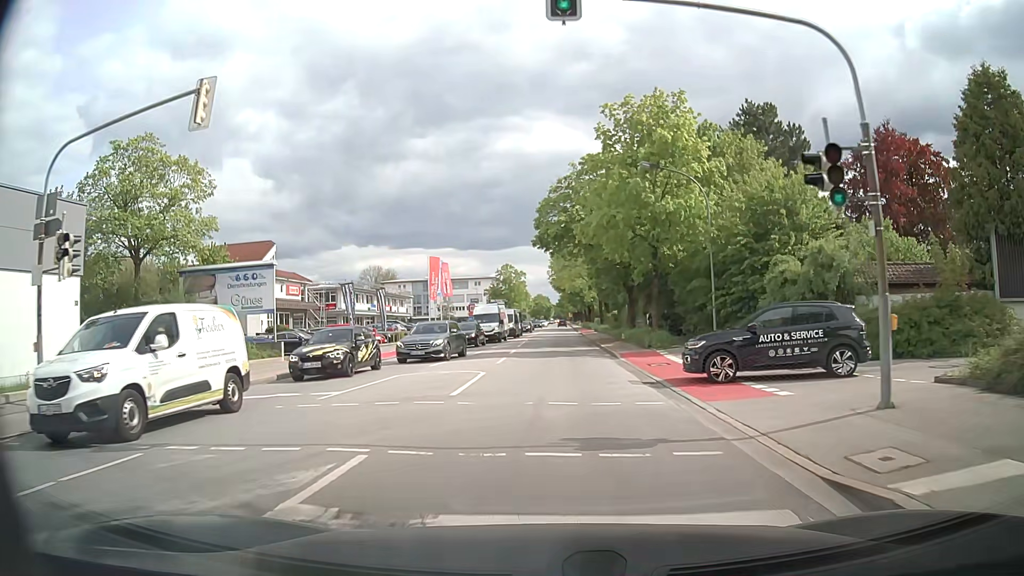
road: secondary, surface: asphalt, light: Day
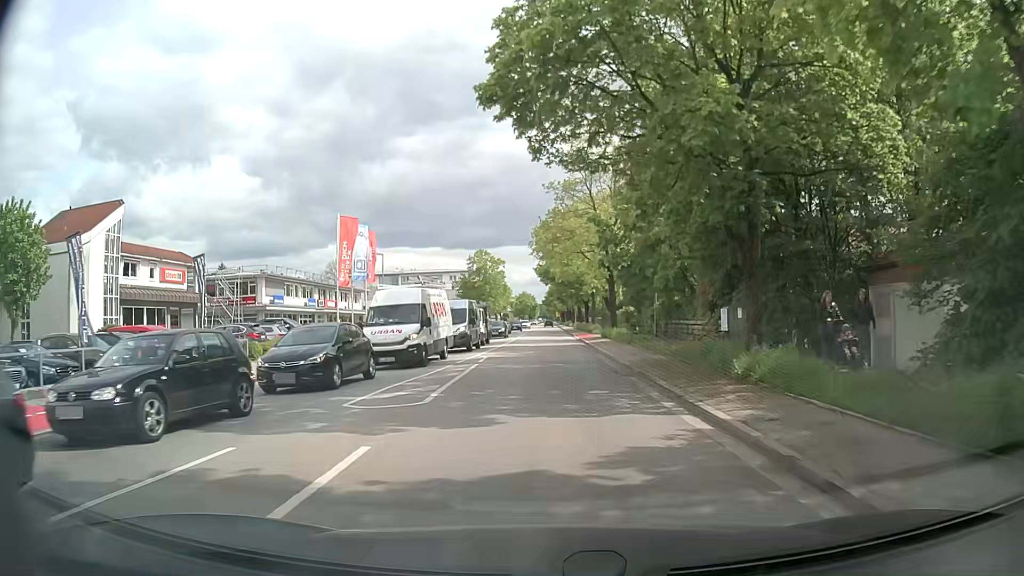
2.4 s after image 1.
(+0.2, +24.4) m; +1°
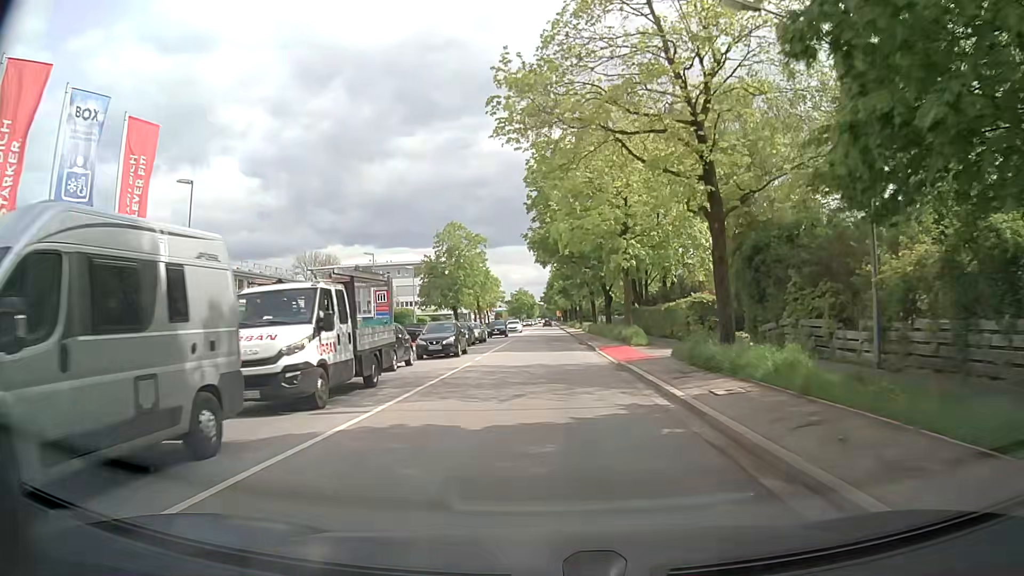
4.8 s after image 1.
(0.0, +27.9) m; 0°
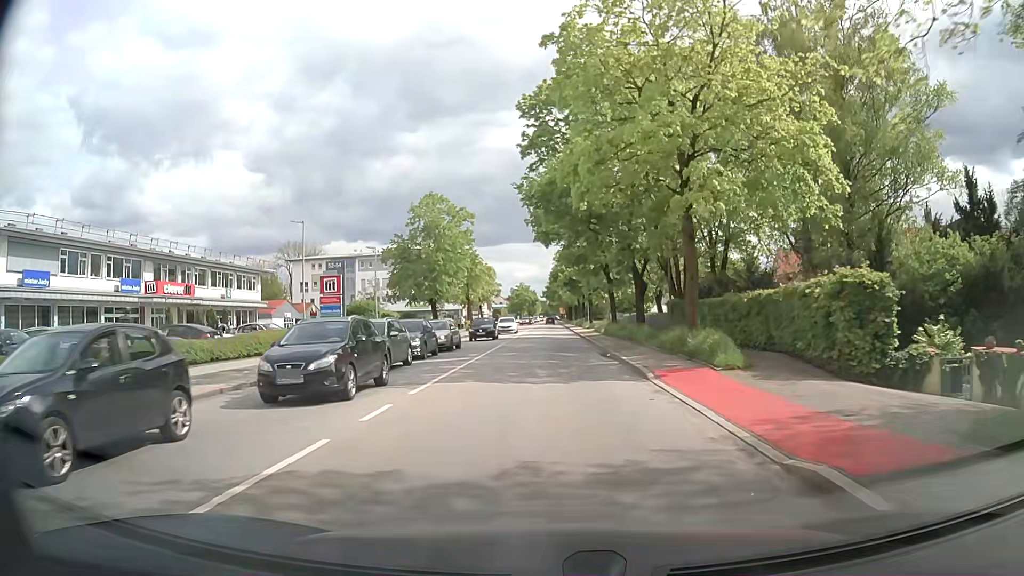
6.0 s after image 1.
(0.0, +14.8) m; -1°
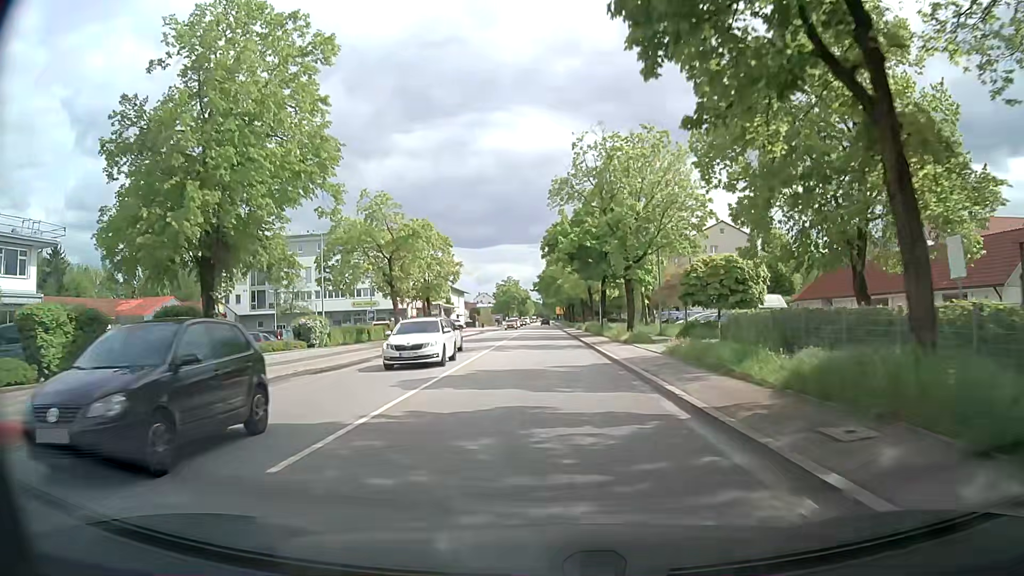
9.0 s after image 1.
(+0.5, +37.1) m; +1°
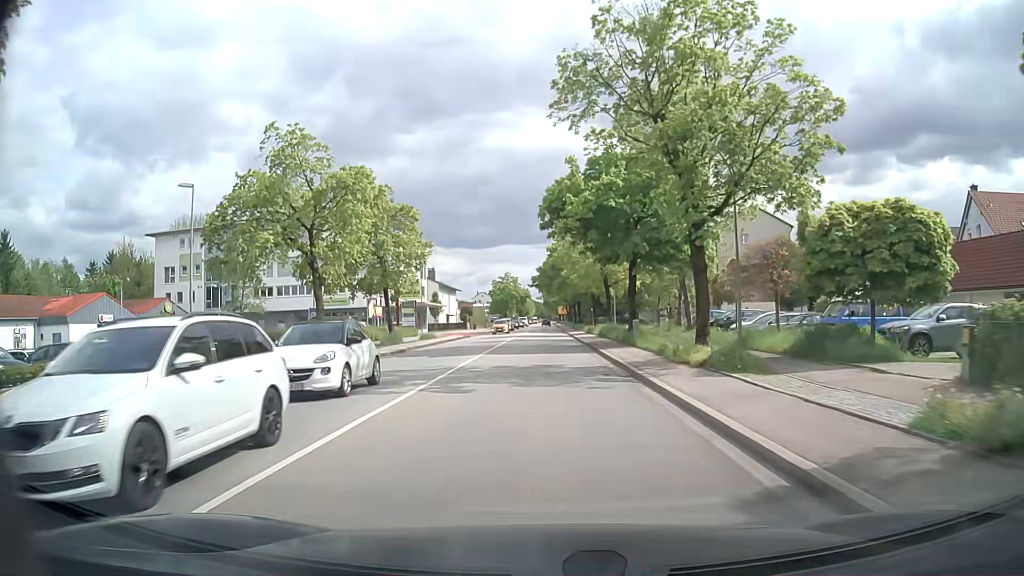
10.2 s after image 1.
(+0.1, +15.2) m; 0°
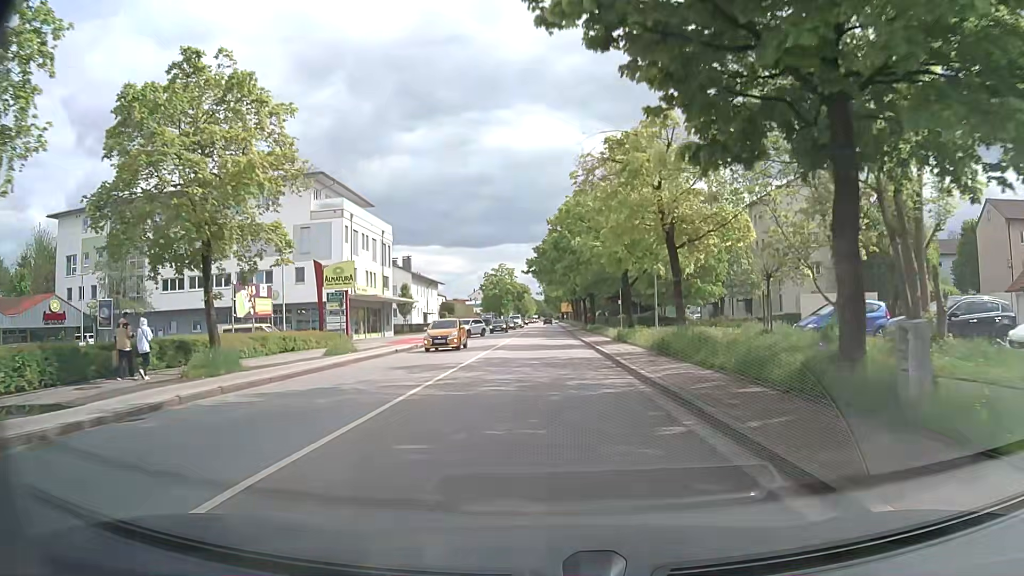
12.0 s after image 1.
(0.0, +22.8) m; 0°
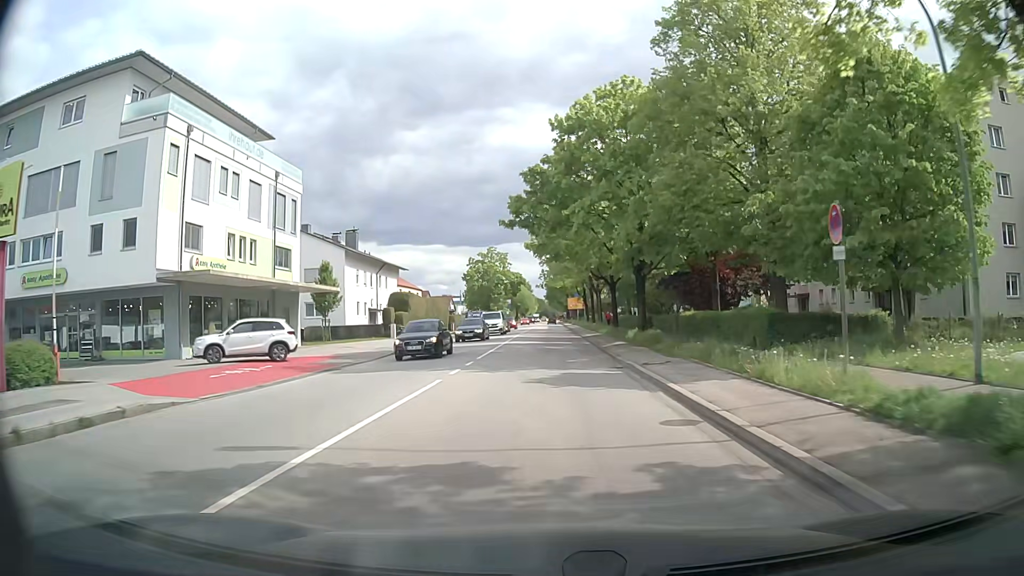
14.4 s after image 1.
(+0.1, +29.9) m; 0°
